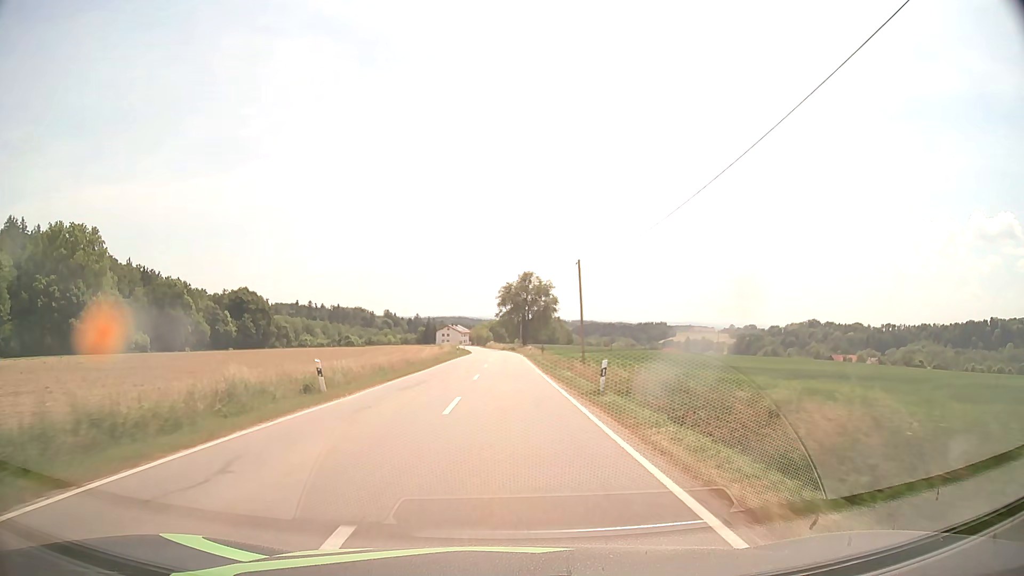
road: tertiary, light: Day
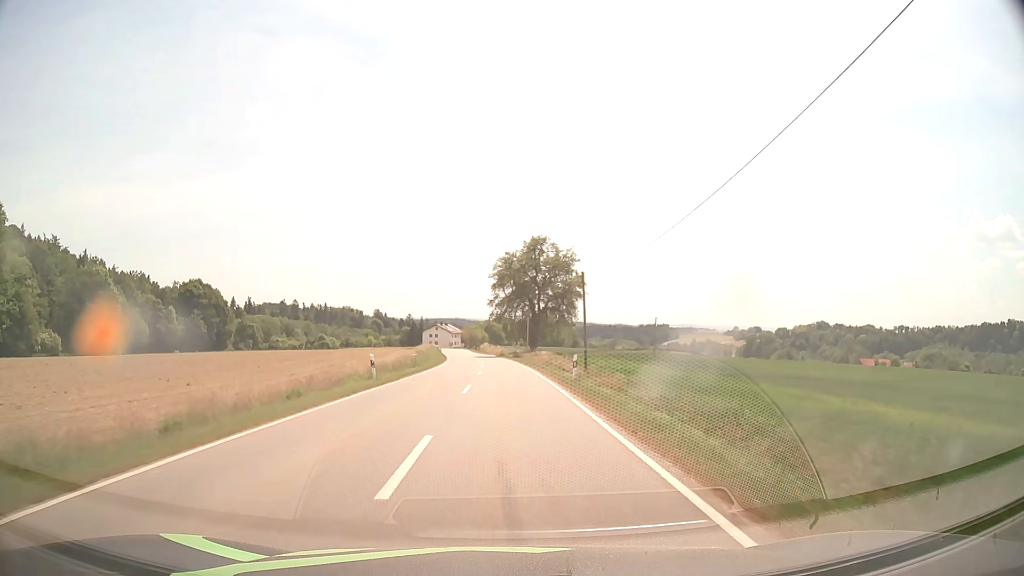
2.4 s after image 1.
(-0.2, +43.0) m; 0°
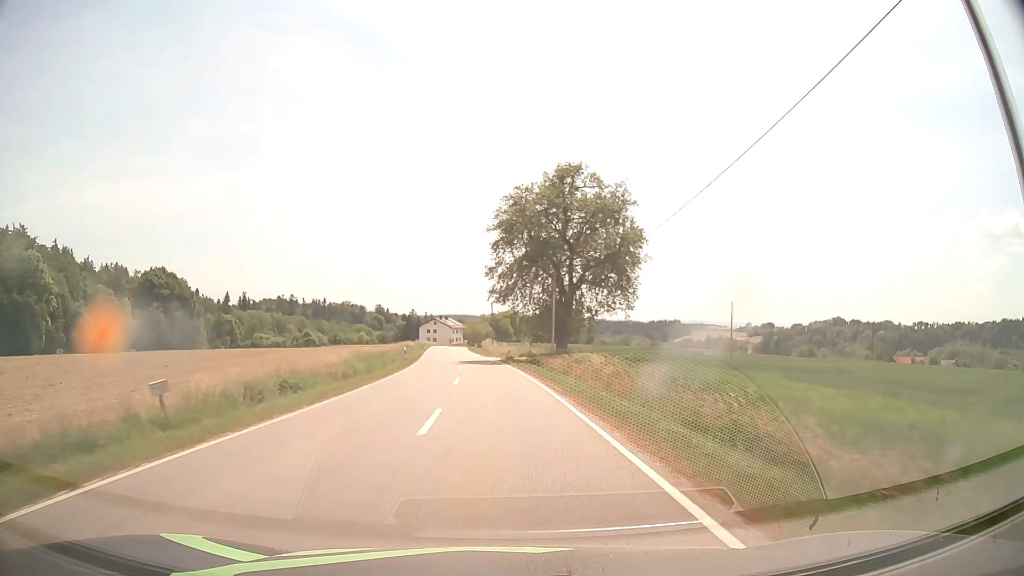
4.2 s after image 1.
(-0.1, +32.2) m; -1°
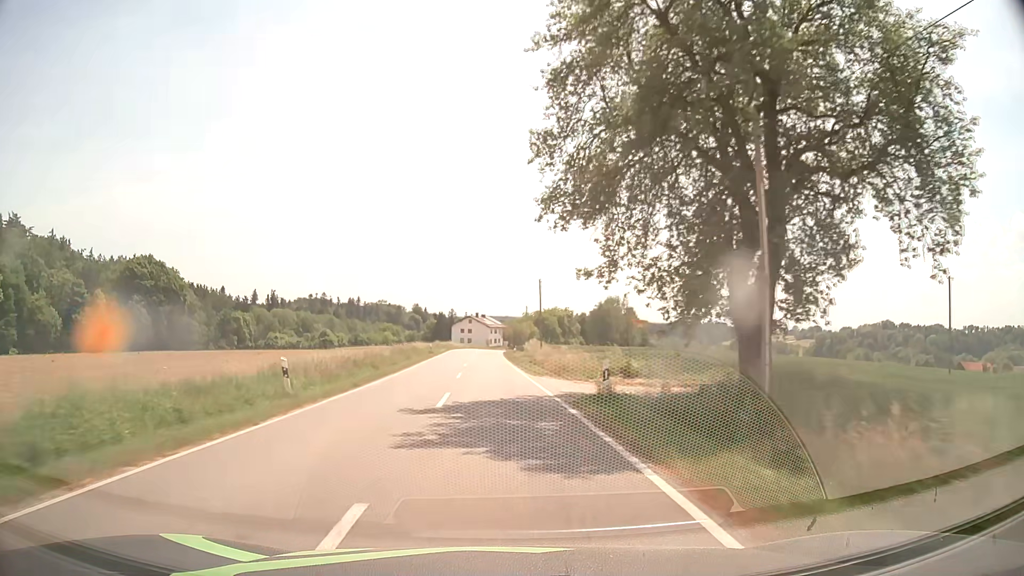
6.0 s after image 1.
(-1.0, +32.3) m; -4°
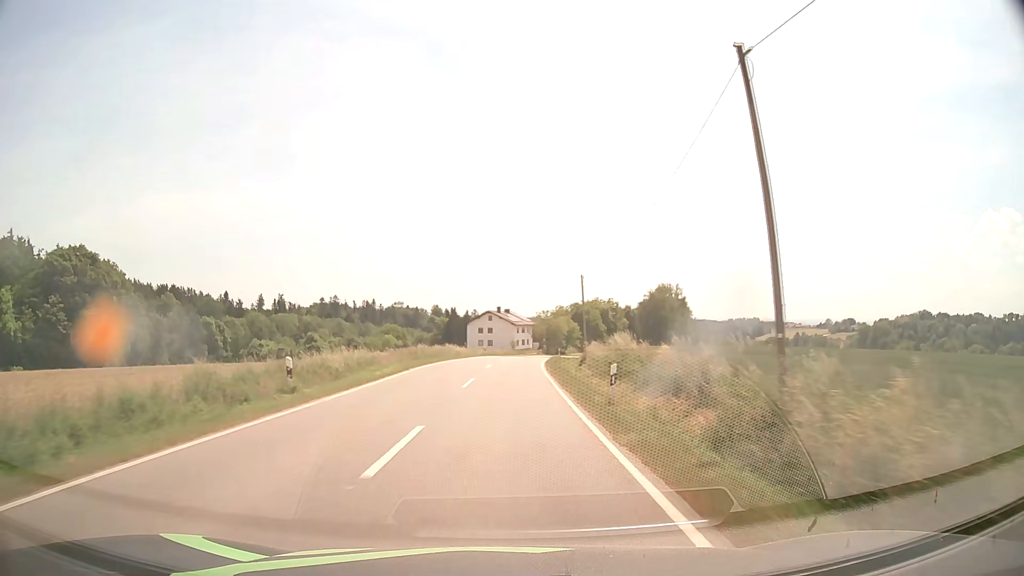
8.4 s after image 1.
(-1.0, +43.0) m; -2°
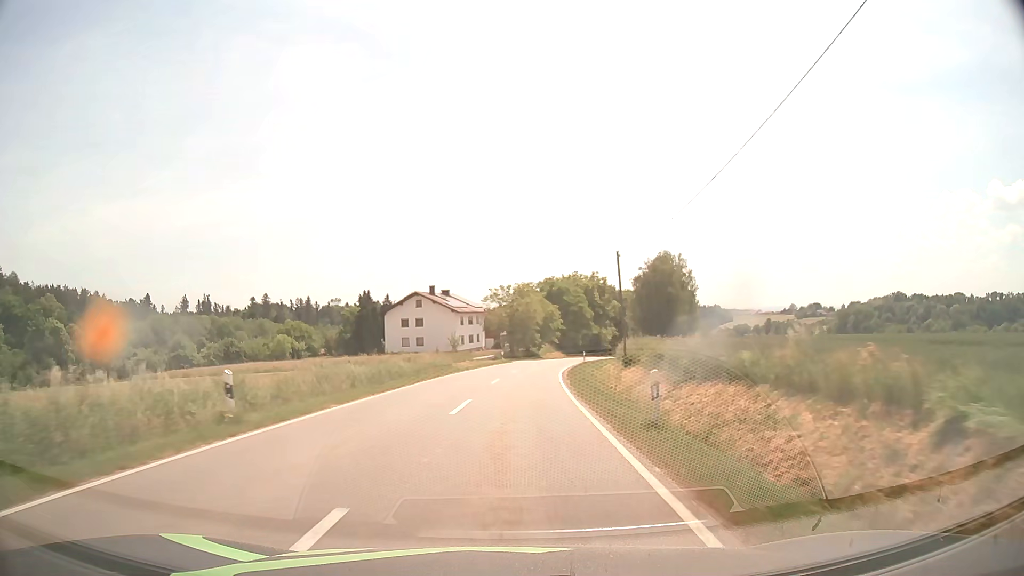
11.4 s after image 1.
(+1.7, +53.6) m; +4°
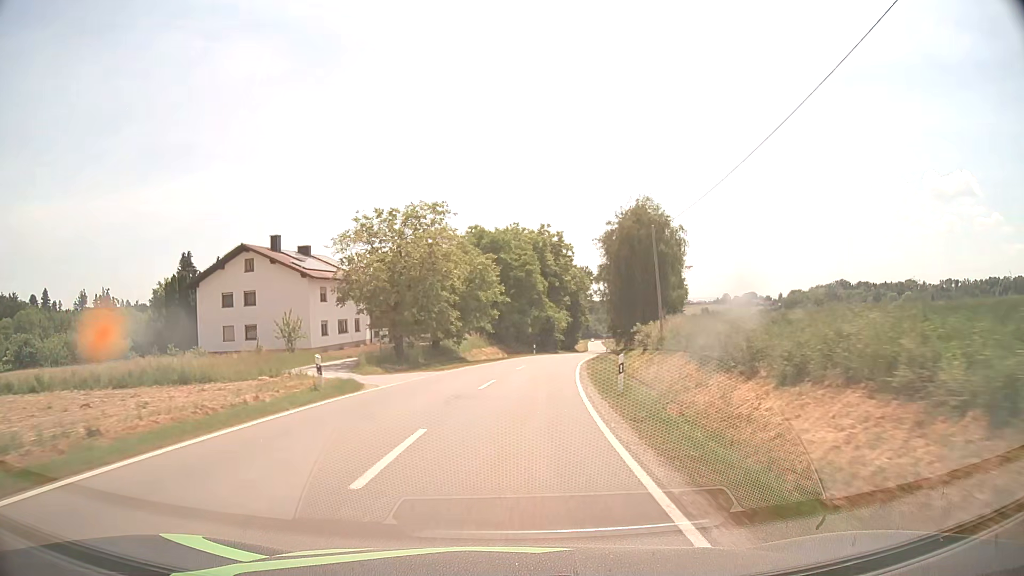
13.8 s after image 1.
(+2.2, +43.2) m; +7°
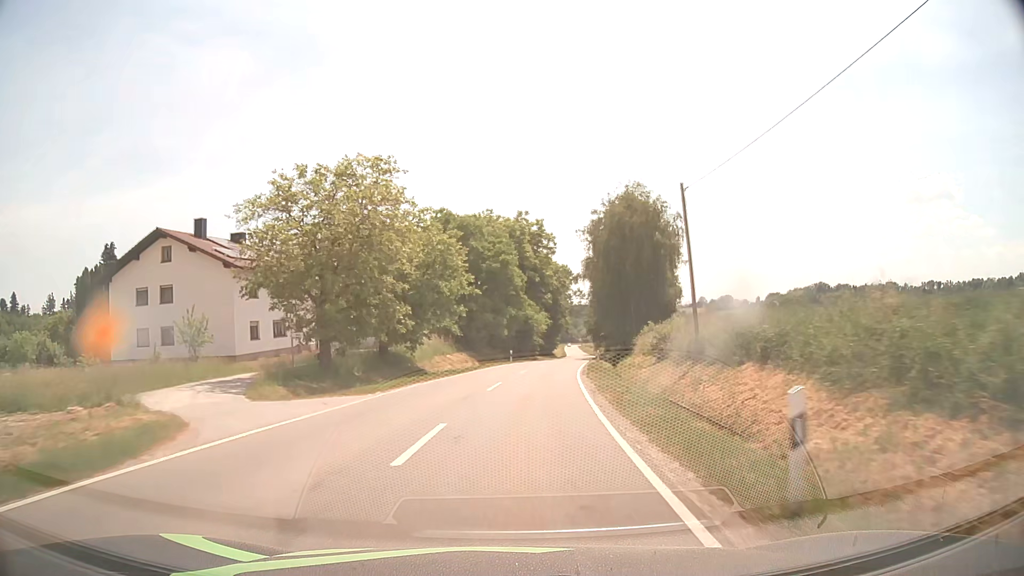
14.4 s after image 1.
(+0.1, +10.8) m; +2°
(0, +10) (+1, +20) (+2, +30) (+3, +40) (+4, +50) (+6, +60) (+7, +70) (+9, +79) (+10, +89) (+11, +99) m
